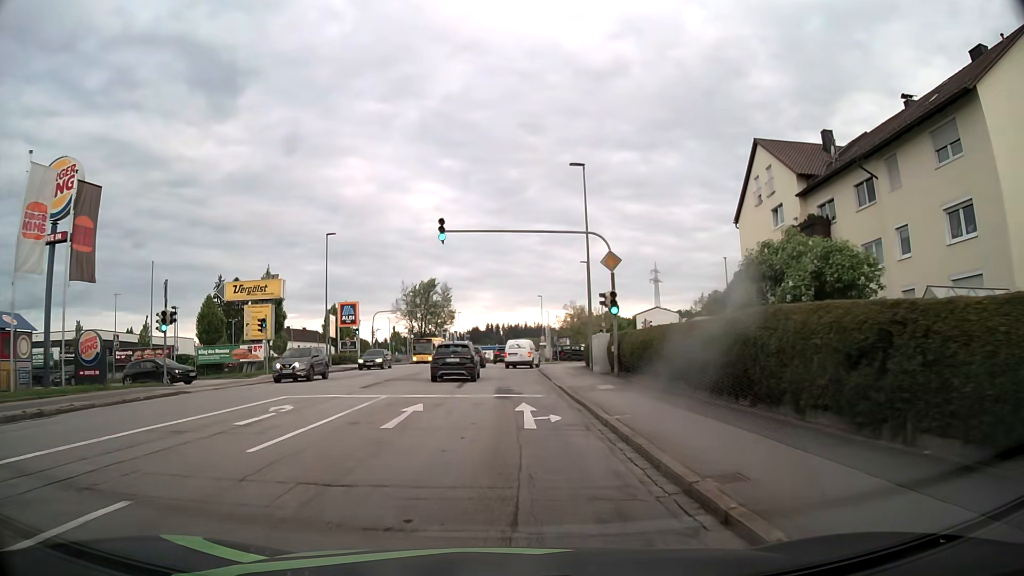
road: tertiary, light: Day
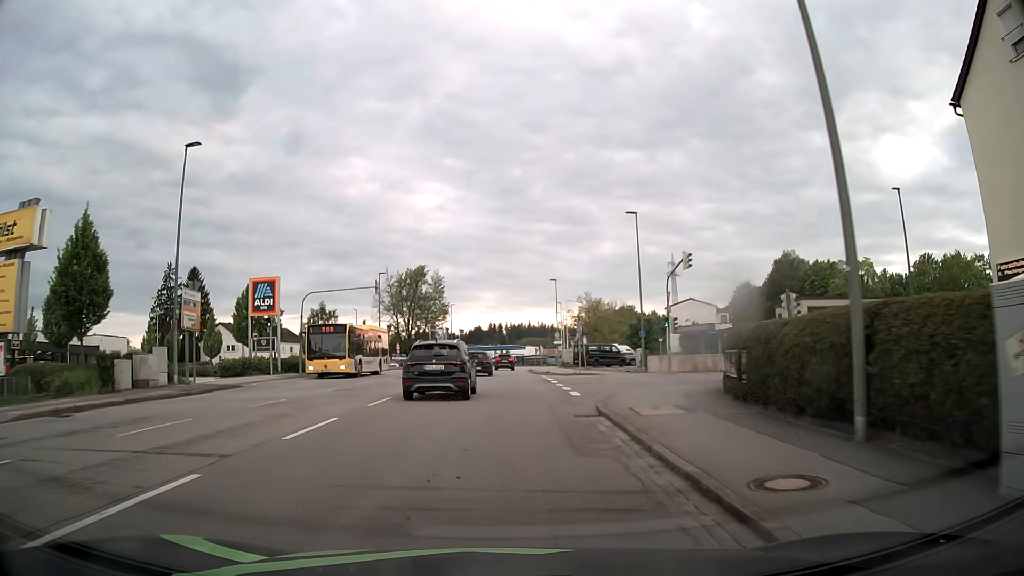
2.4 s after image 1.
(-0.2, +25.3) m; 0°
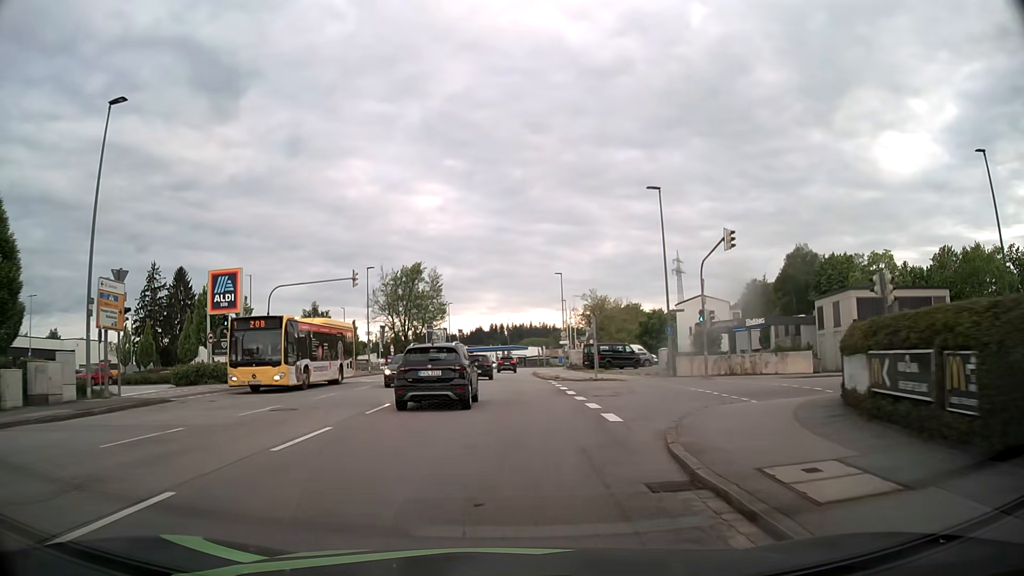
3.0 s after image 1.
(0.0, +6.8) m; 0°
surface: asphalt
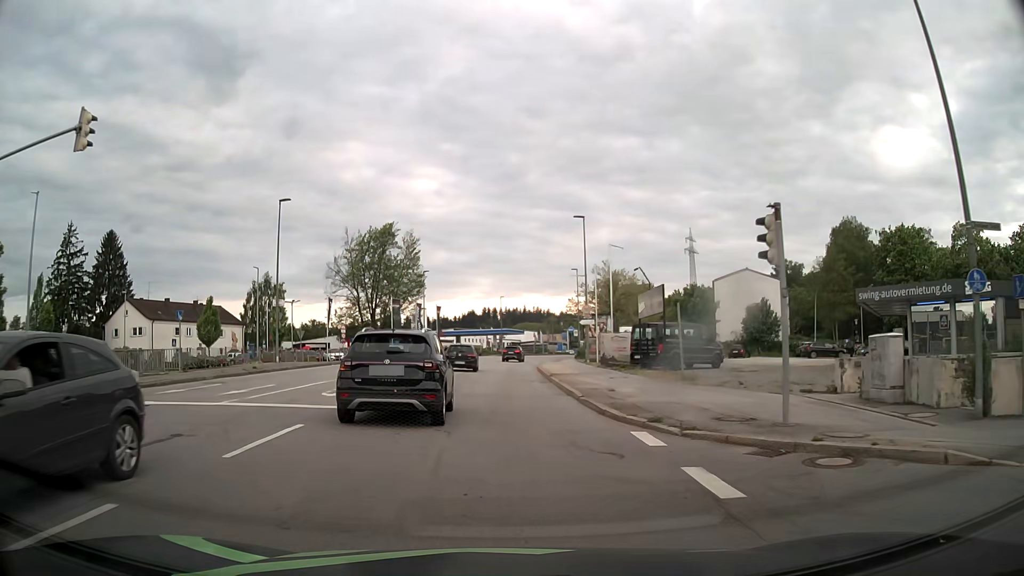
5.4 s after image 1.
(-0.2, +24.9) m; 0°
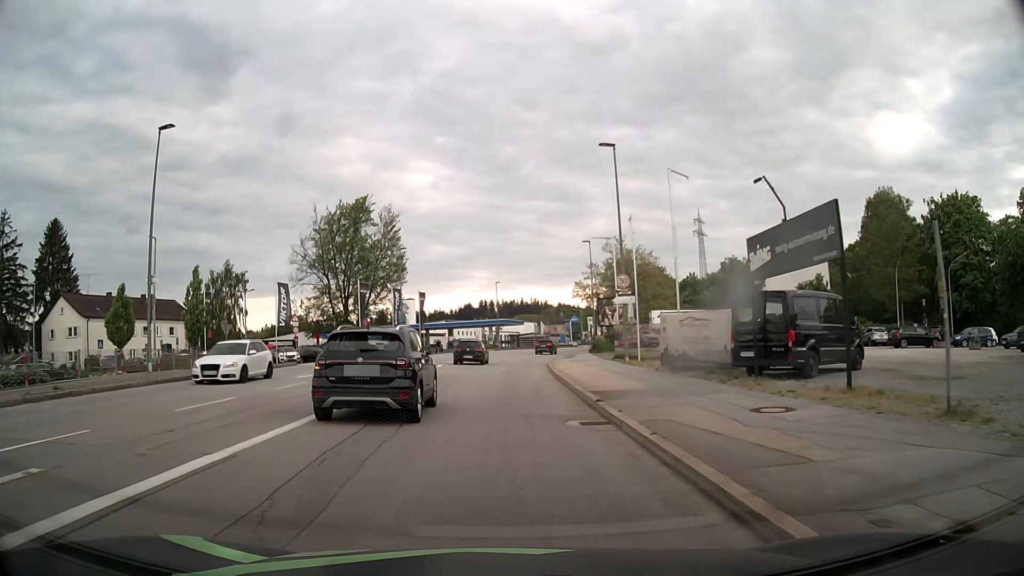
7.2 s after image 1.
(+0.1, +15.4) m; 0°
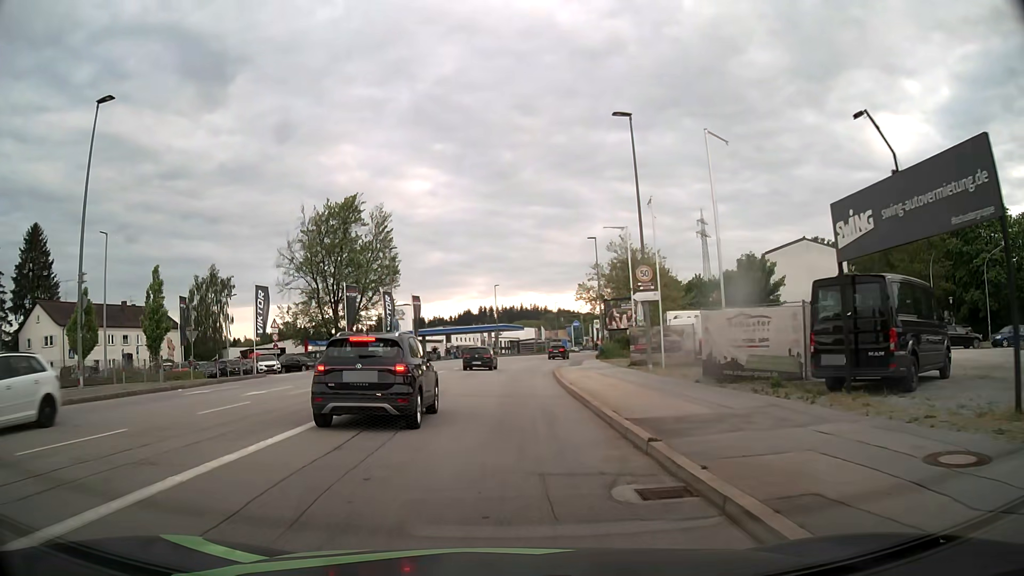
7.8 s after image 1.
(0.0, +5.0) m; 0°
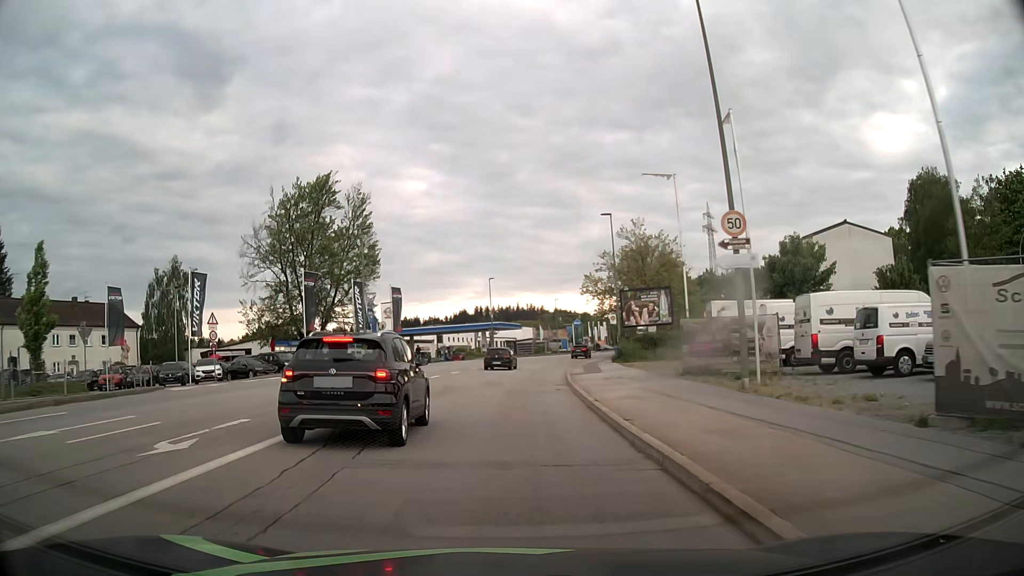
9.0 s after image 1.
(0.0, +10.8) m; -1°
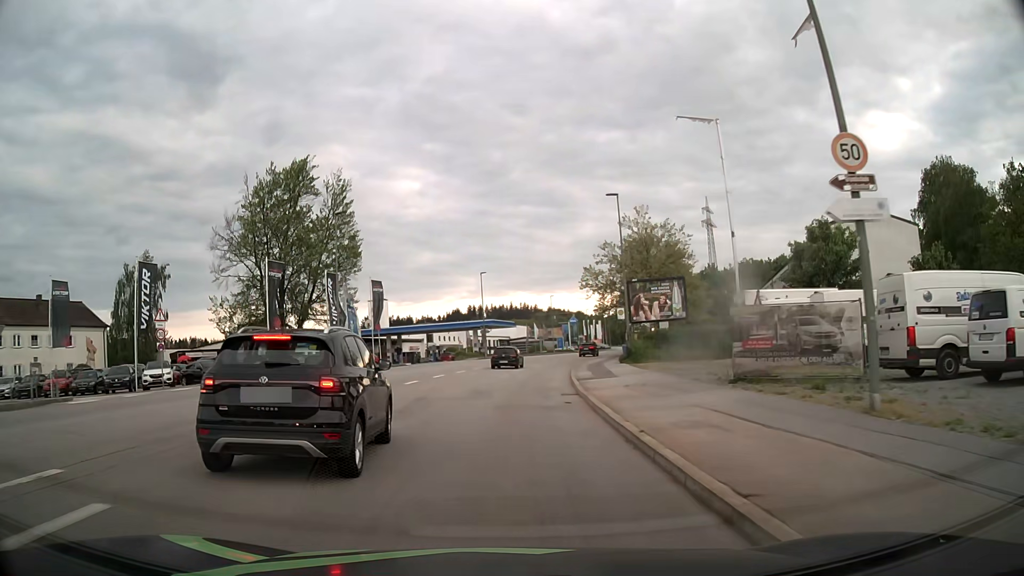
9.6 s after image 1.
(+0.1, +6.0) m; +1°
(0, +10) (0, +20) (+1, +30) (+2, +40) (+3, +50) (+5, +60) (+7, +70) (+9, +79) (+12, +89) (+14, +98) m
